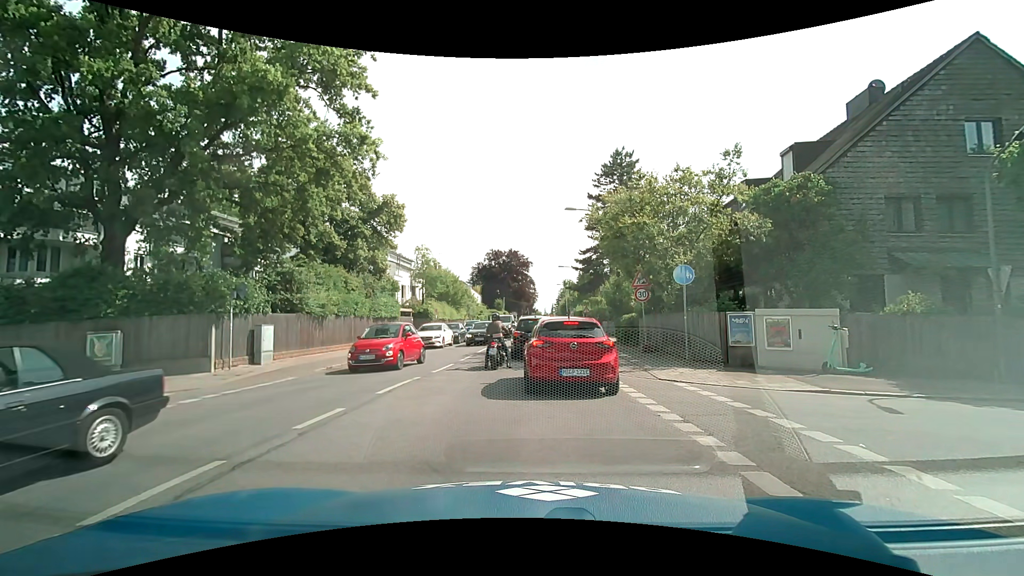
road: secondary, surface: asphalt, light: Day
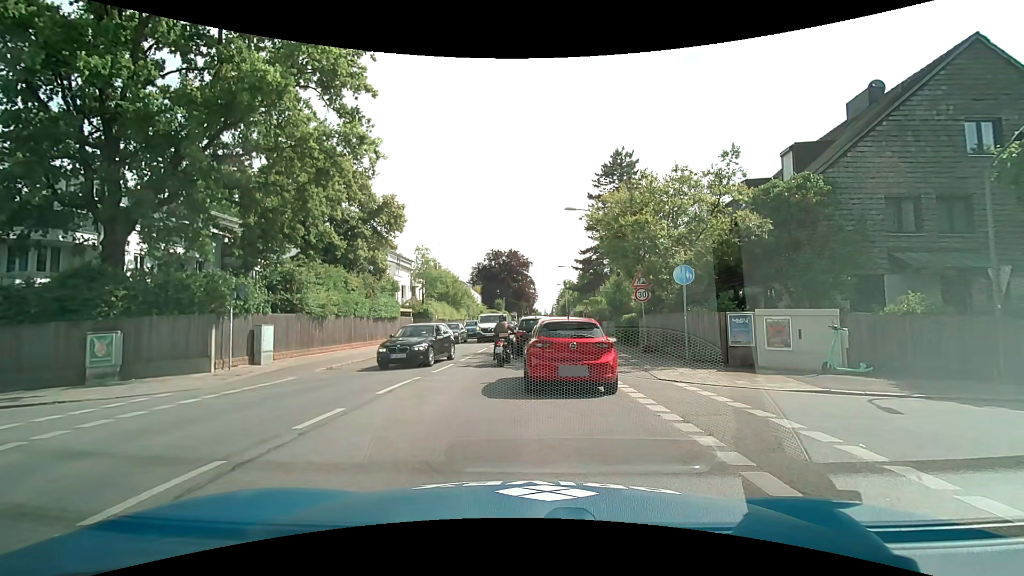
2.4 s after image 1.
(0.0, 0.0) m; 0°
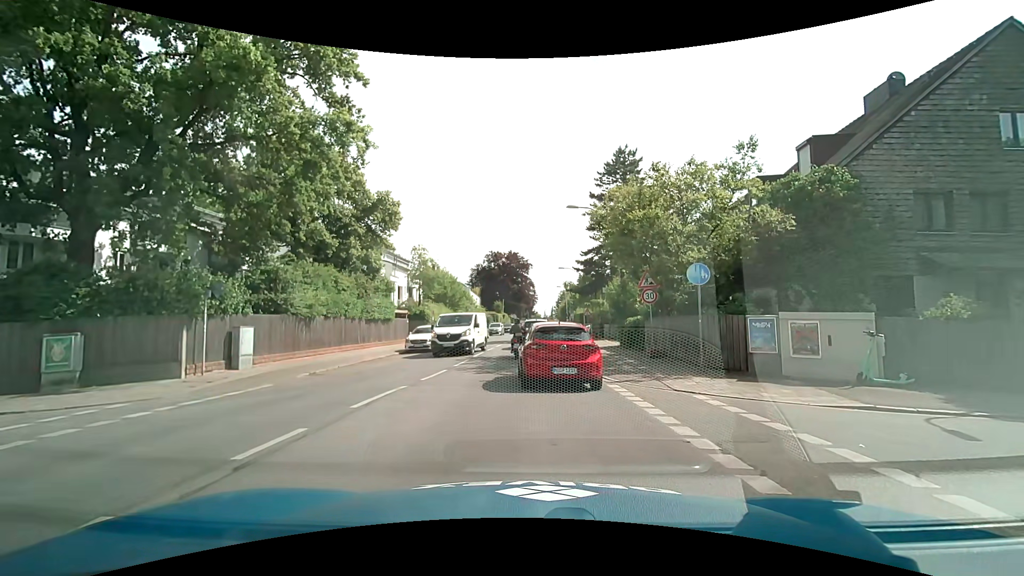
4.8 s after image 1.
(0.0, +1.4) m; -1°
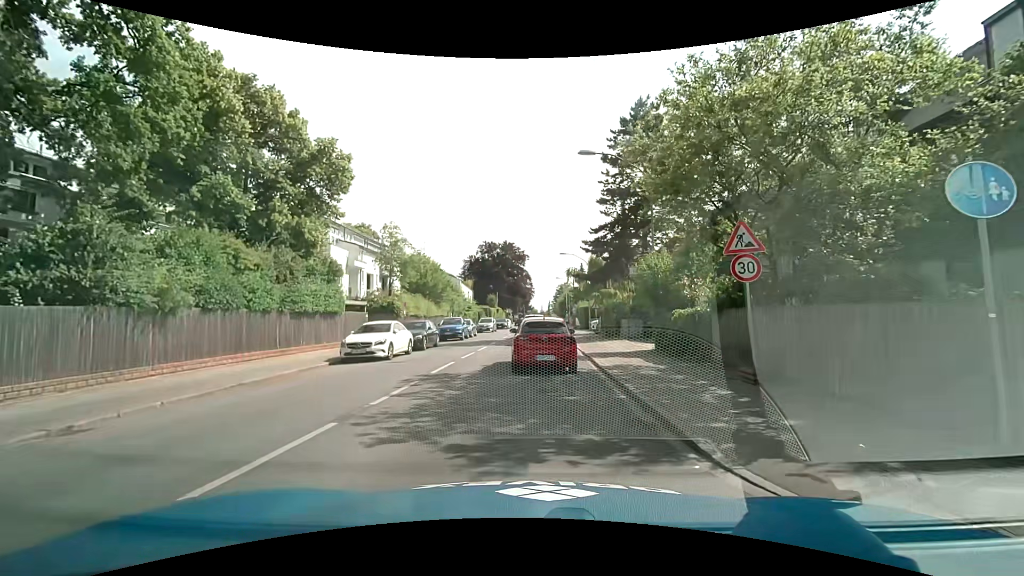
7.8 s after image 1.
(+0.1, +9.1) m; +1°
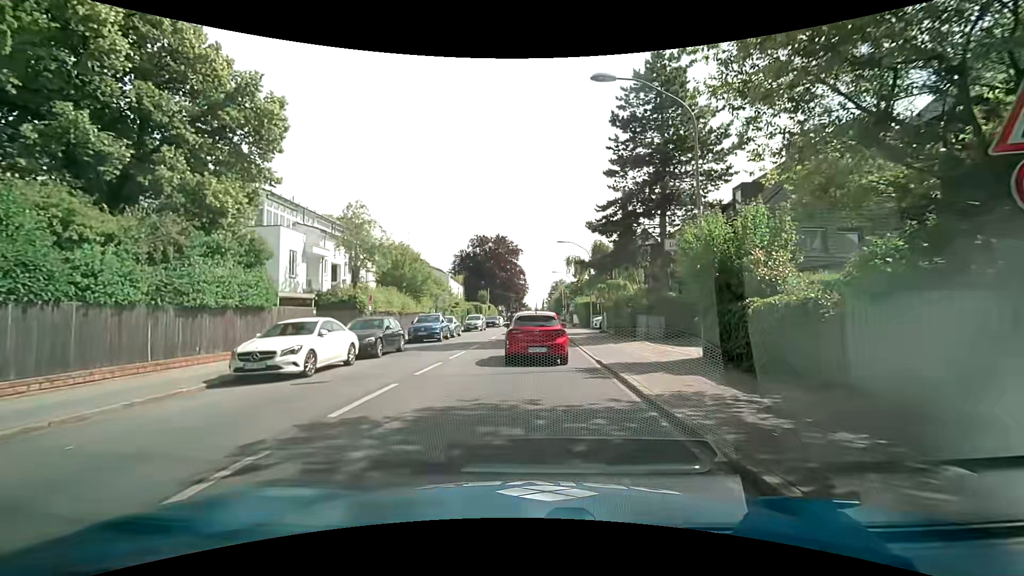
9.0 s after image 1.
(0.0, +6.4) m; +1°
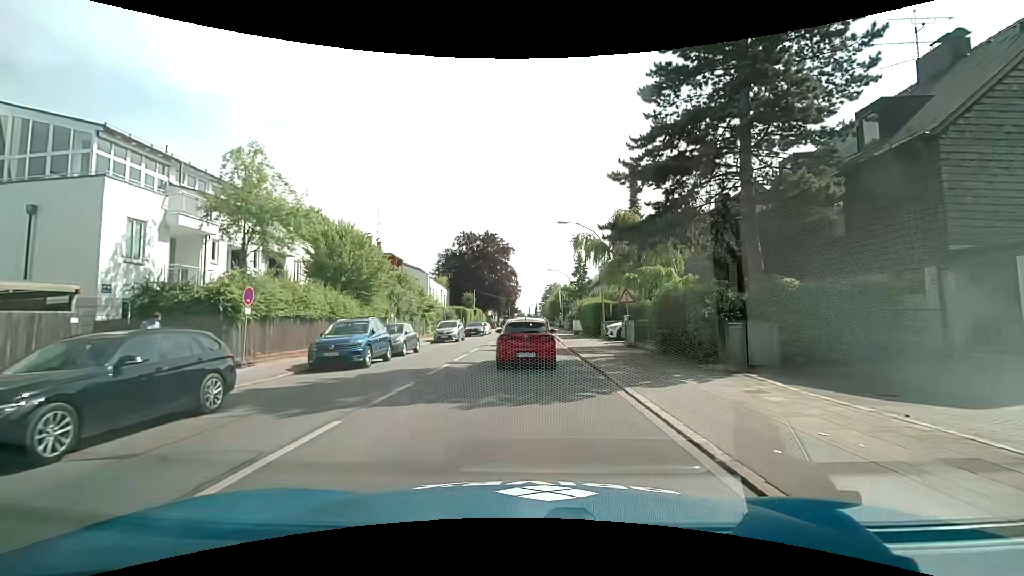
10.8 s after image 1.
(0.0, +11.8) m; 0°
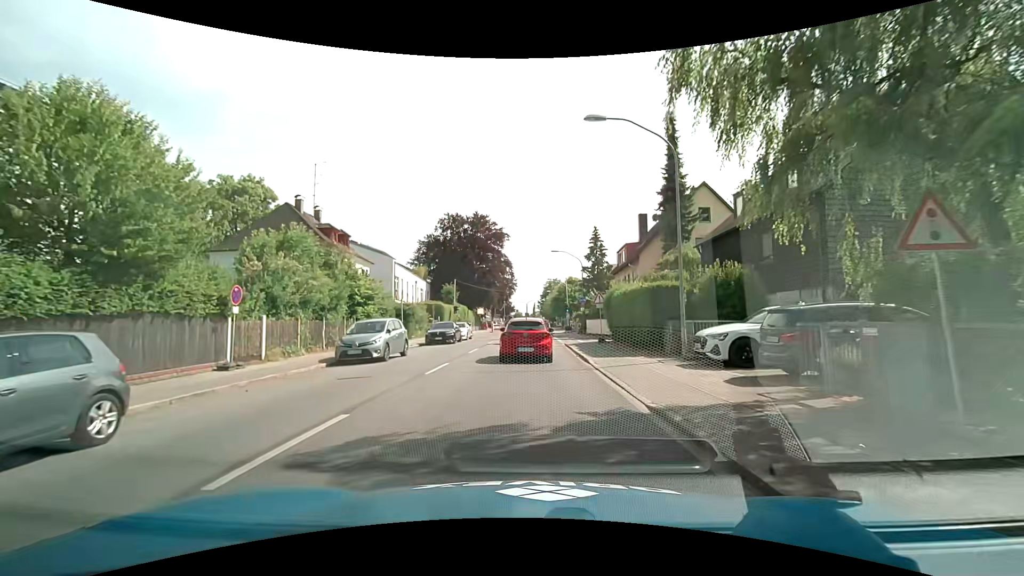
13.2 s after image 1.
(+0.1, +17.8) m; 0°
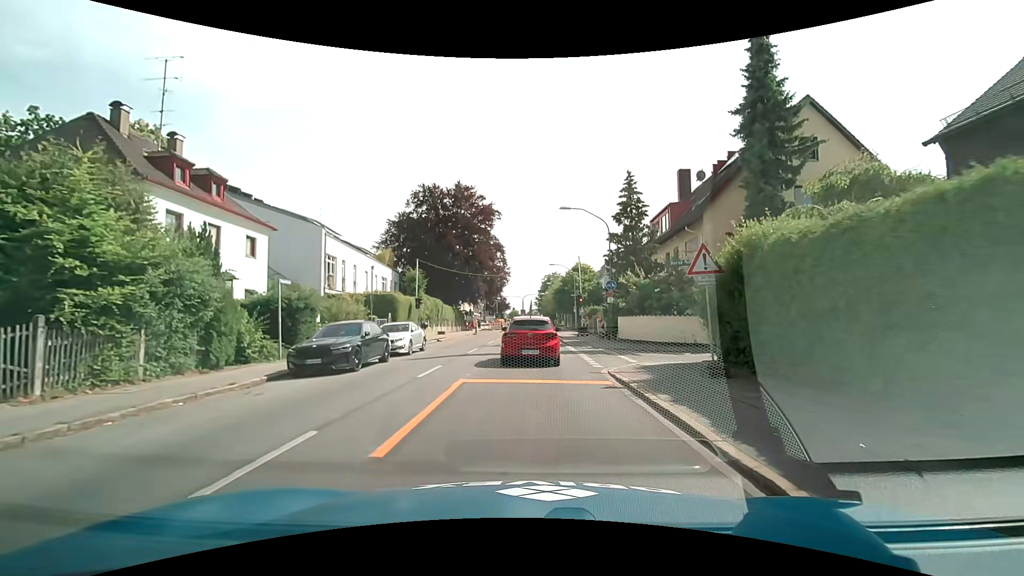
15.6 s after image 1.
(+0.3, +17.9) m; +1°
